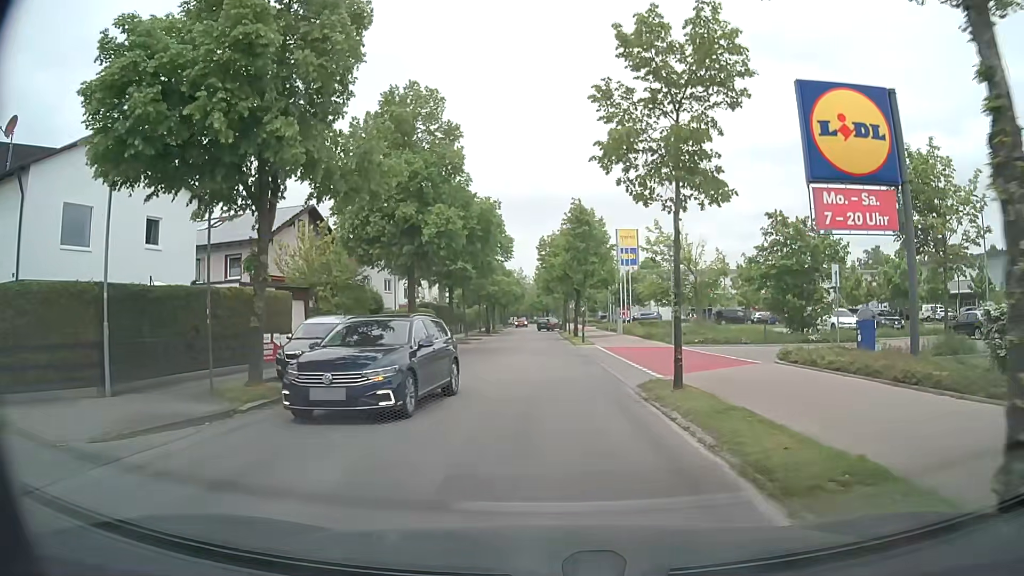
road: residential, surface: asphalt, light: Day
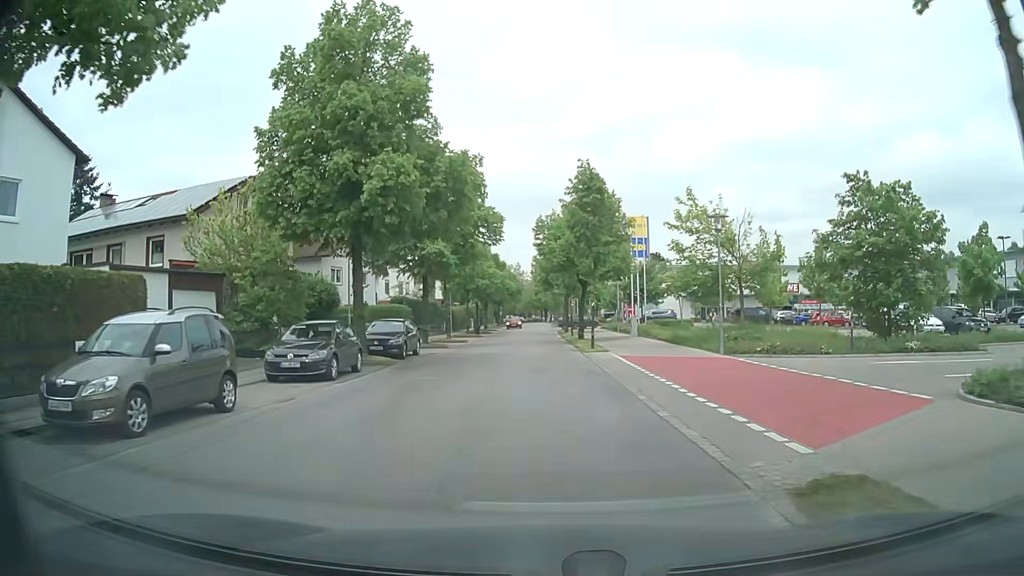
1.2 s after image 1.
(-0.2, +8.9) m; -1°
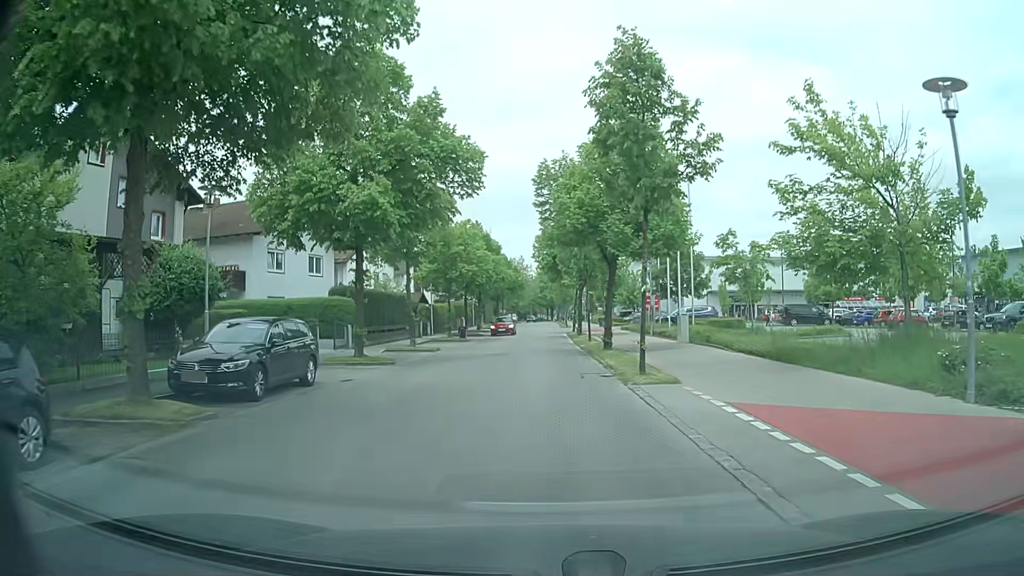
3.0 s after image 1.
(-0.1, +13.6) m; -1°
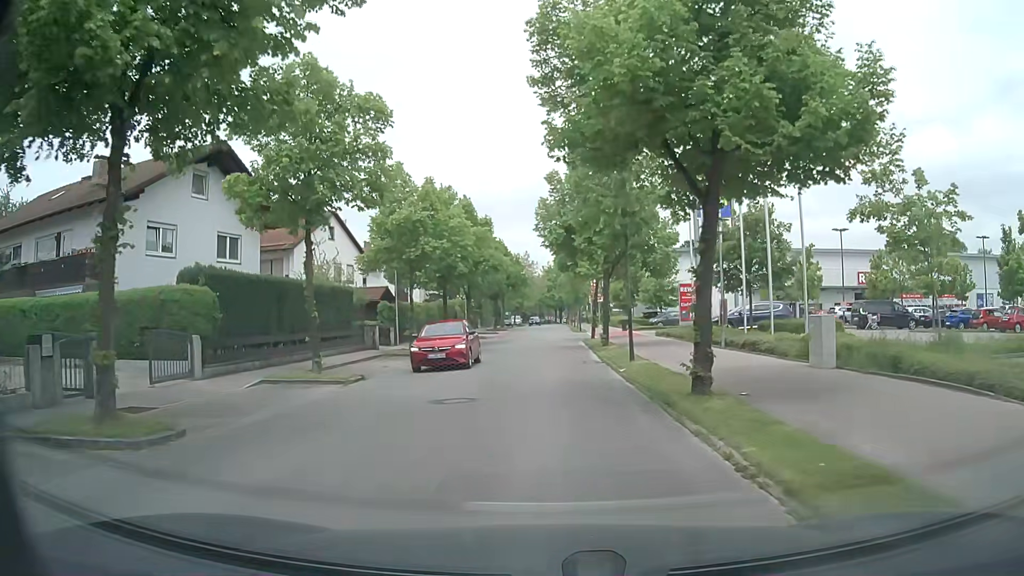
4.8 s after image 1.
(-0.1, +14.0) m; -1°
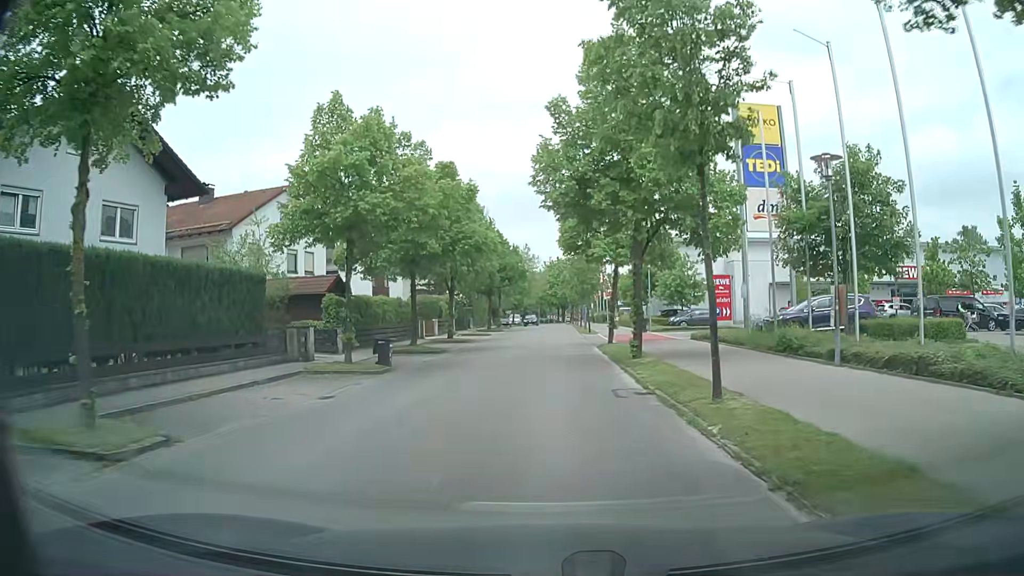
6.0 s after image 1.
(0.0, +9.5) m; 0°
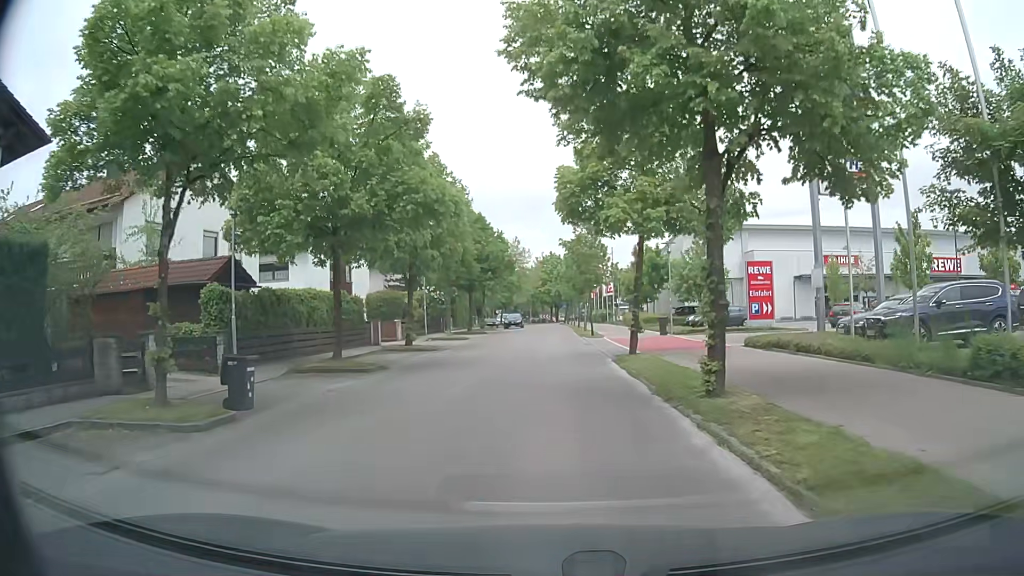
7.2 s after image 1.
(+0.1, +9.7) m; 0°
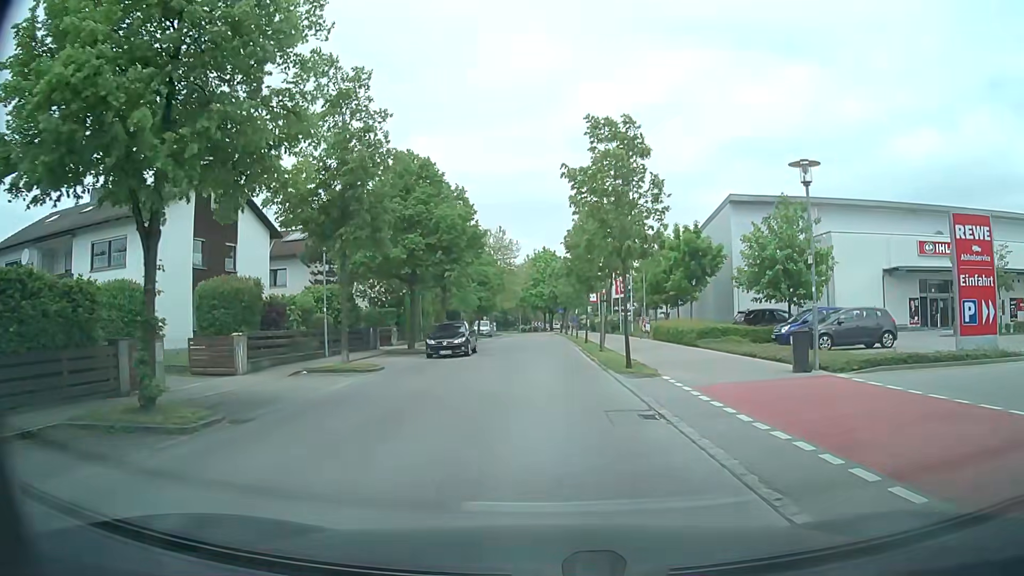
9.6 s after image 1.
(+0.4, +19.1) m; +2°
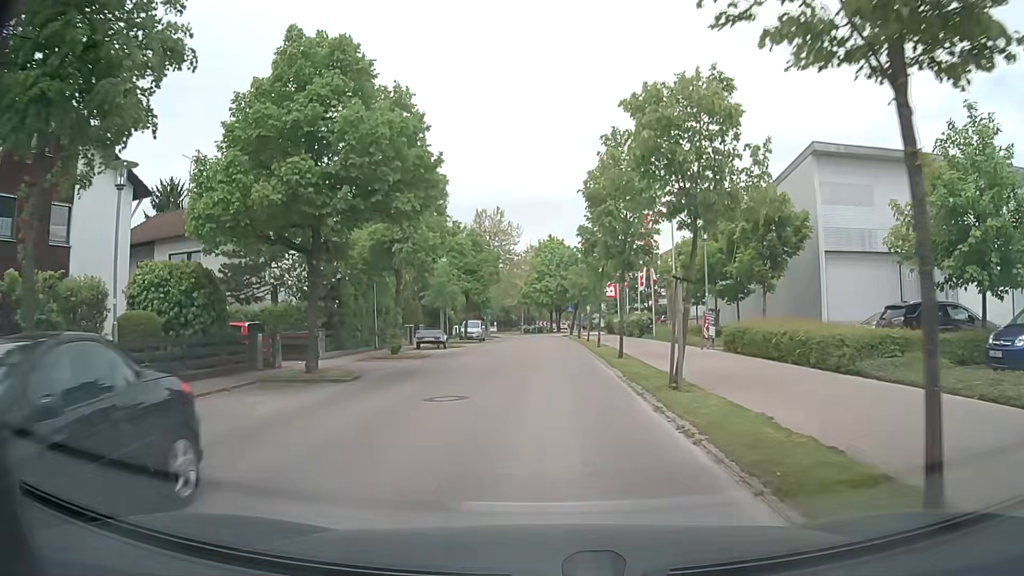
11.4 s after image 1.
(-0.2, +13.9) m; -1°
(0, +10) (0, +20) (0, +30) (0, +40) (0, +50) (0, +60) (0, +70) (-3, +80) (-7, +89) (-9, +99) m
